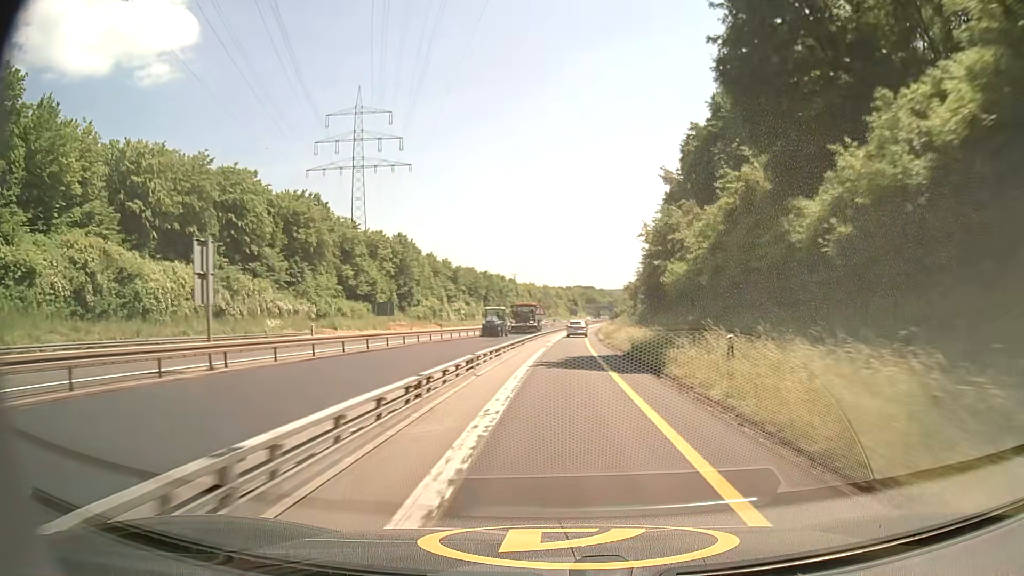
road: motorway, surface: asphalt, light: Day
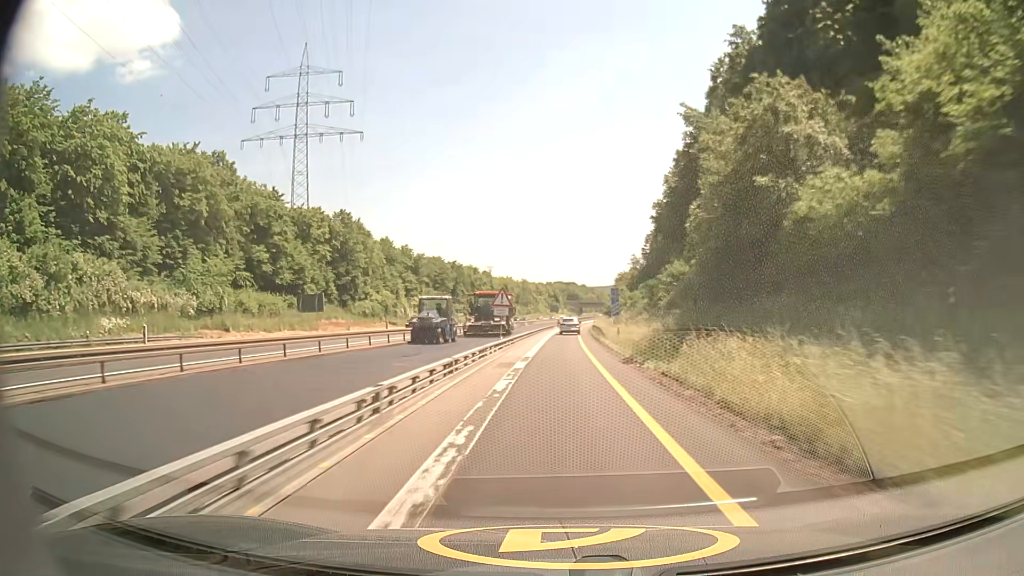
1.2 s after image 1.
(+0.4, +26.1) m; +2°
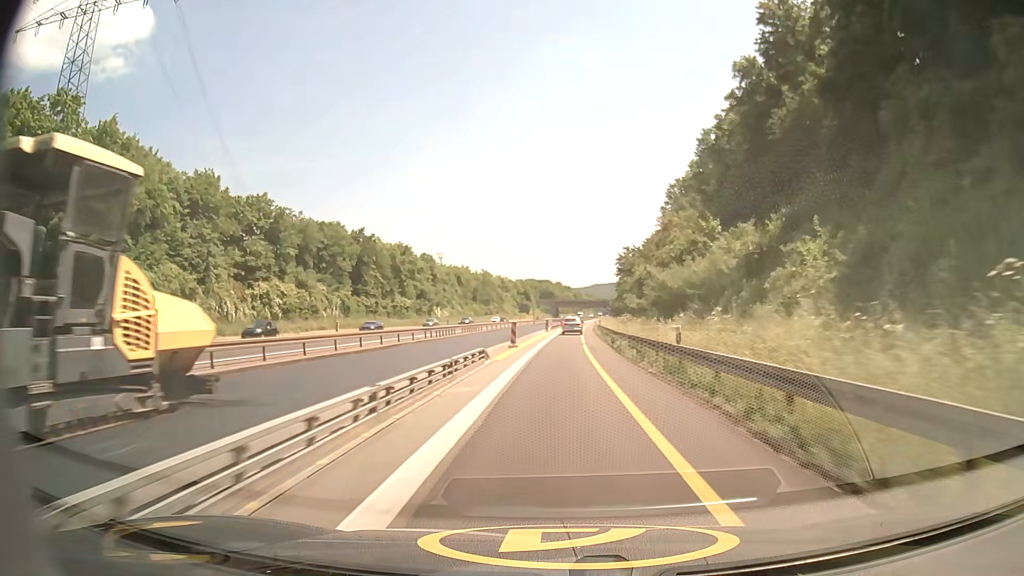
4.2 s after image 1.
(+1.4, +65.7) m; +2°
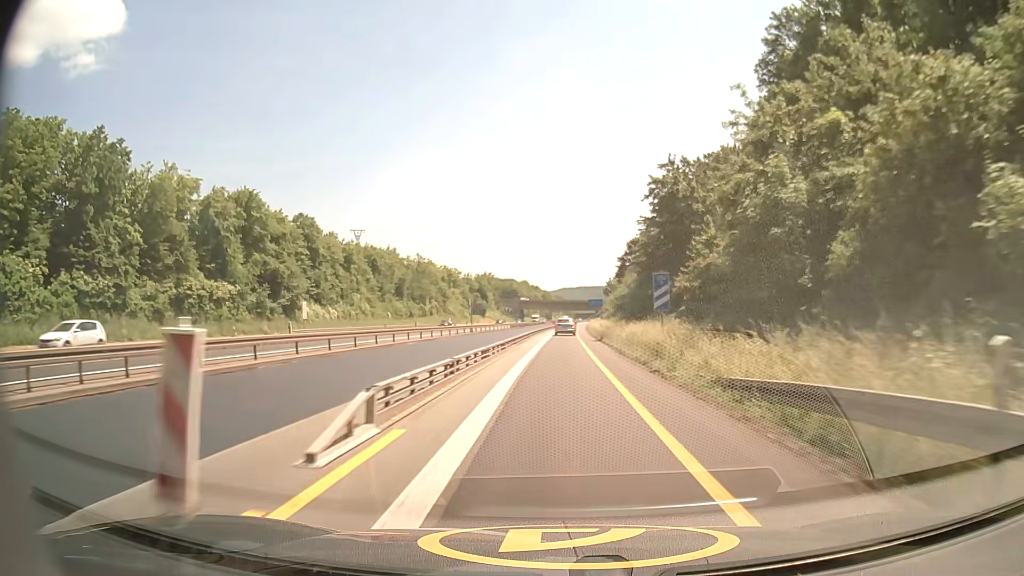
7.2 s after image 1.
(+1.3, +64.1) m; +3°
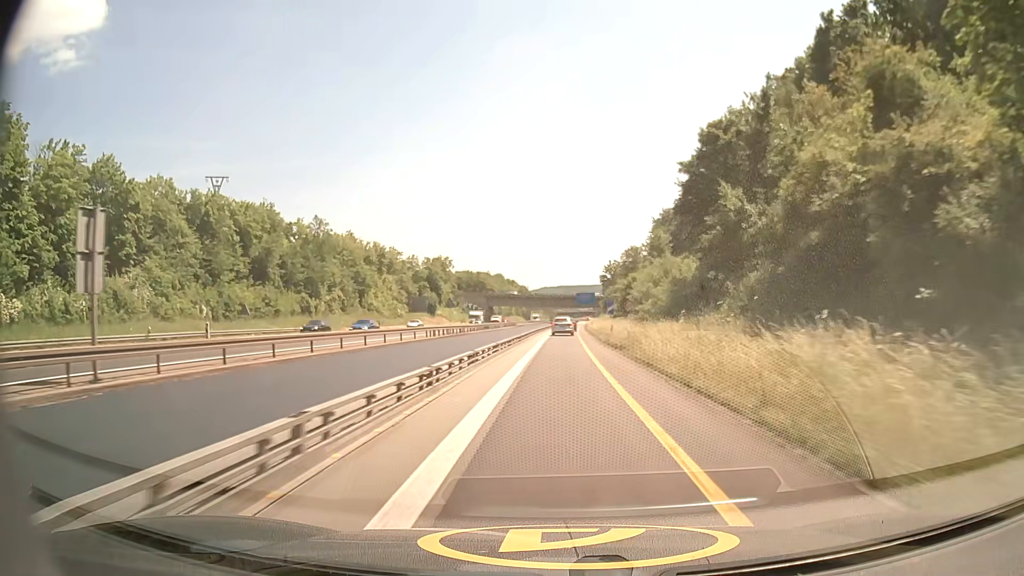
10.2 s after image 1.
(+1.1, +62.2) m; +2°
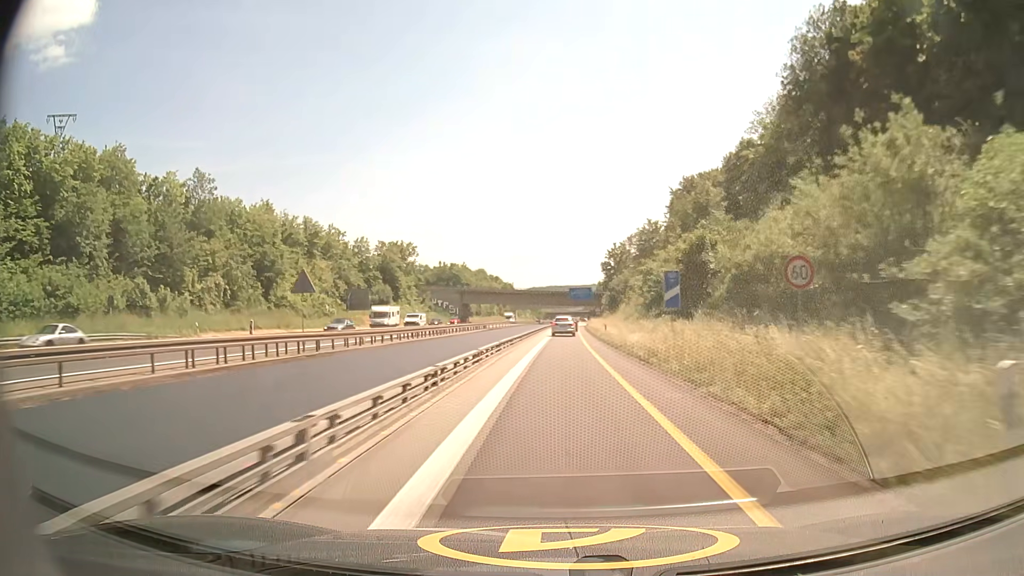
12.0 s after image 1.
(+0.3, +36.1) m; +1°
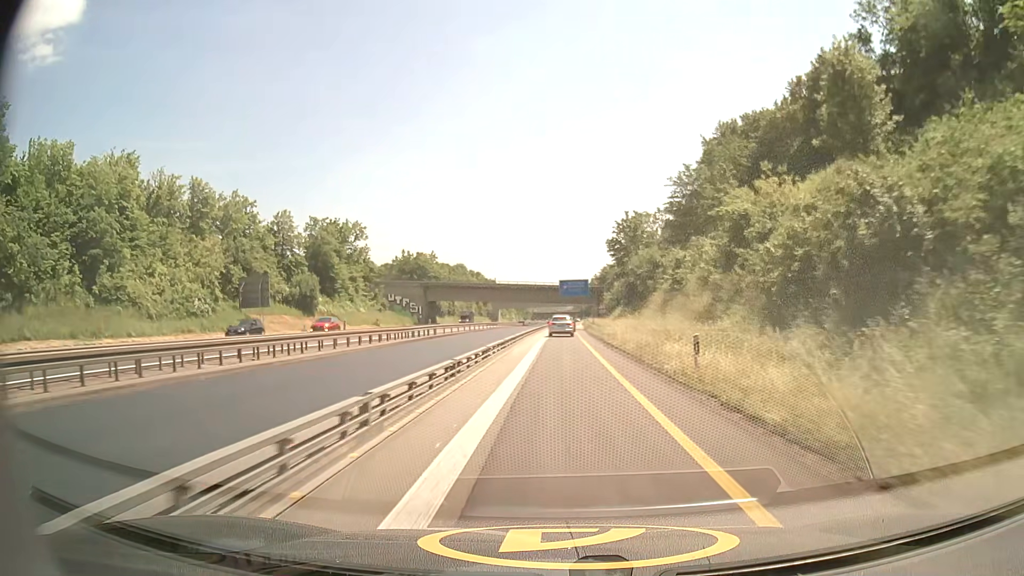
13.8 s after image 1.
(+0.2, +34.0) m; +1°
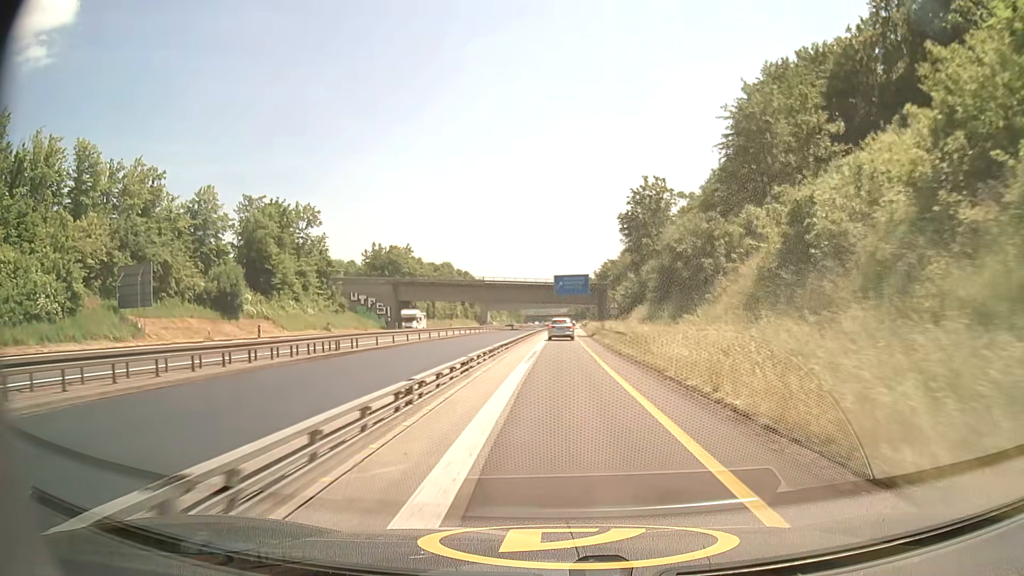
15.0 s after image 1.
(+0.1, +21.9) m; 0°
(0, +10) (0, +20) (0, +30) (0, +40) (+1, +50) (+1, +60) (+1, +70) (+1, +80) (+1, +90) (+2, +100) m
